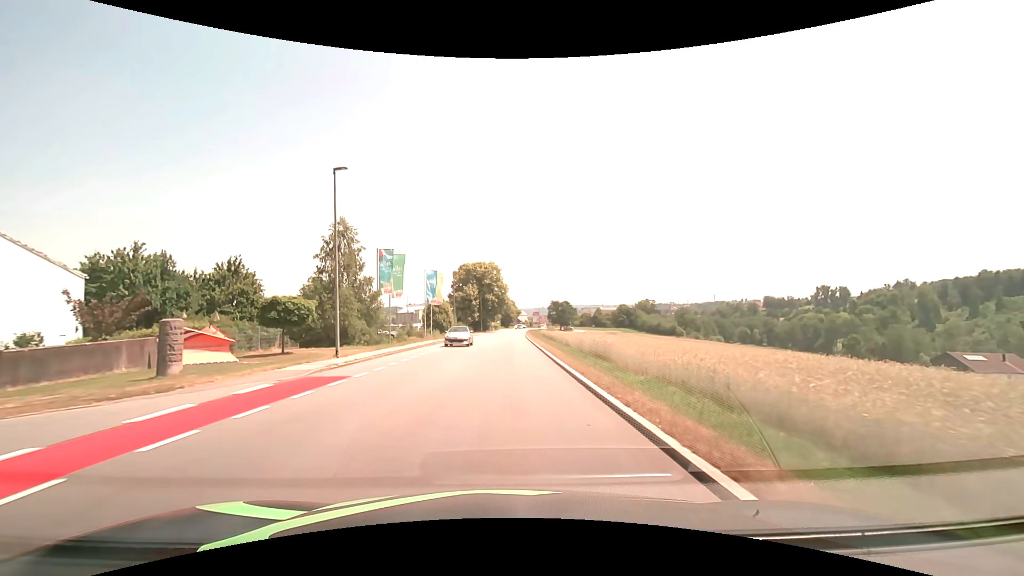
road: tertiary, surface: asphalt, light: Day
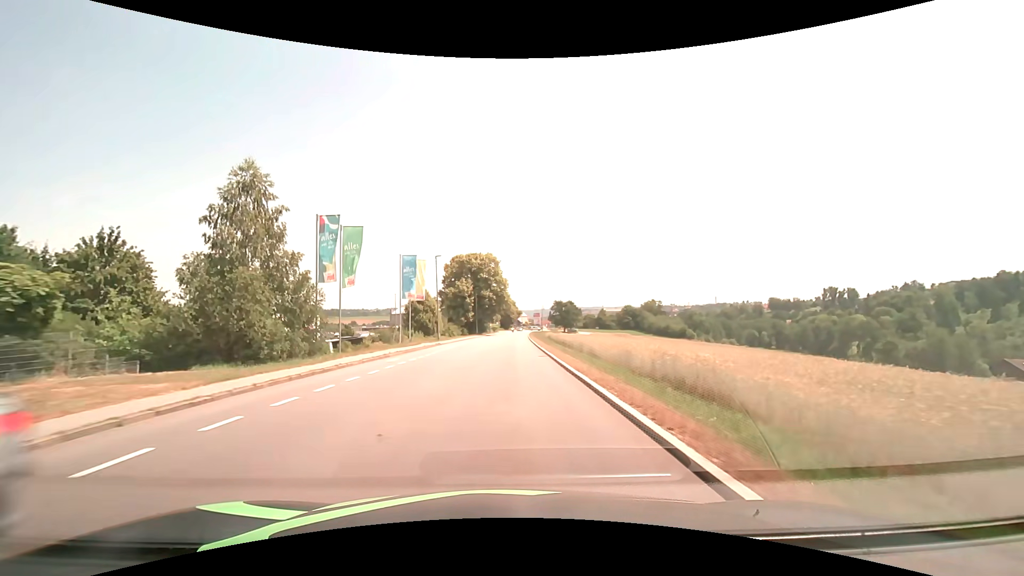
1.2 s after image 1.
(0.0, +15.0) m; 0°
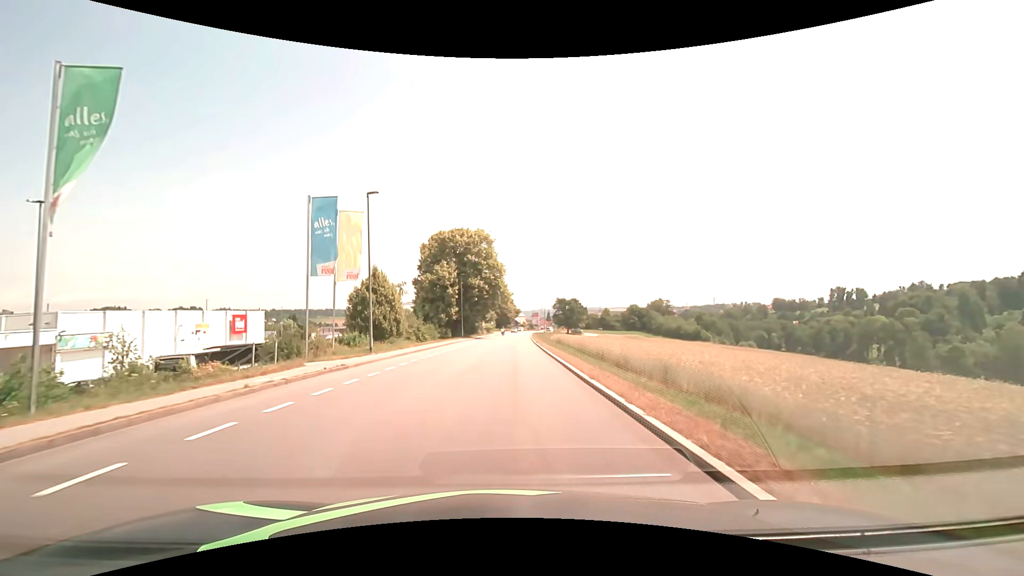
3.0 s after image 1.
(0.0, +22.5) m; 0°
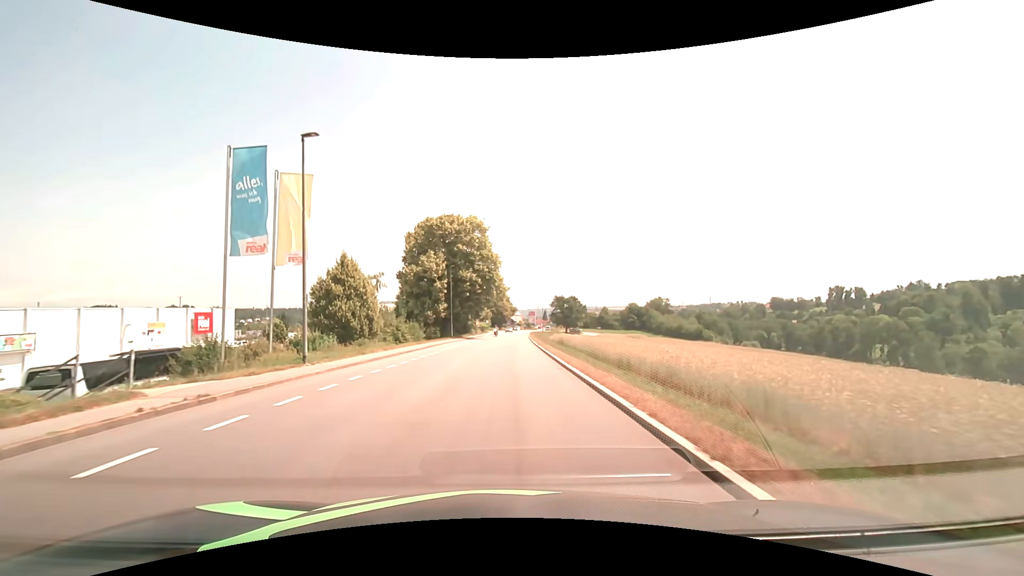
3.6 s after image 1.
(0.0, +7.5) m; +1°
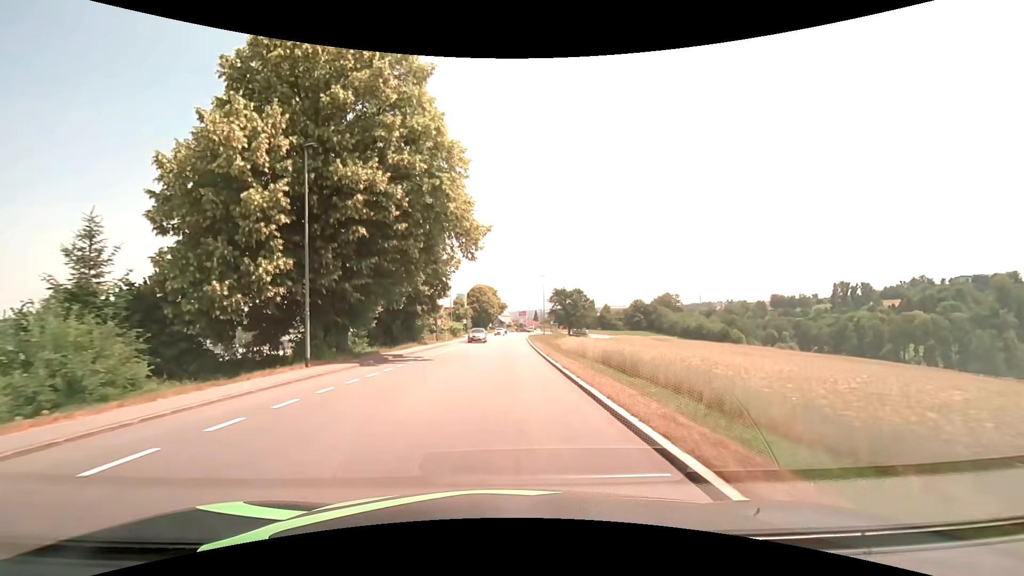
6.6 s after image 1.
(+0.5, +37.9) m; +1°
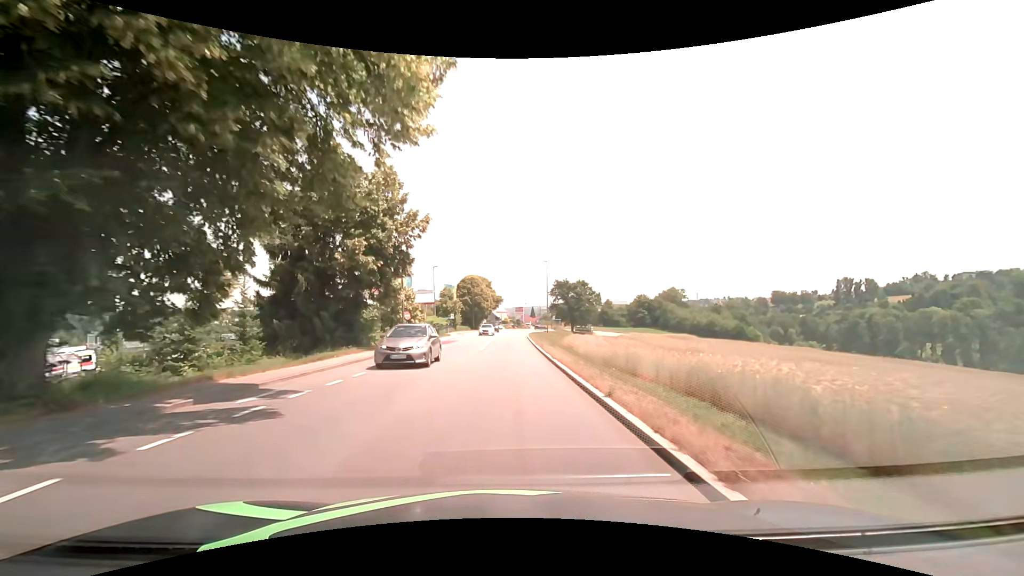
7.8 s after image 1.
(0.0, +15.2) m; 0°
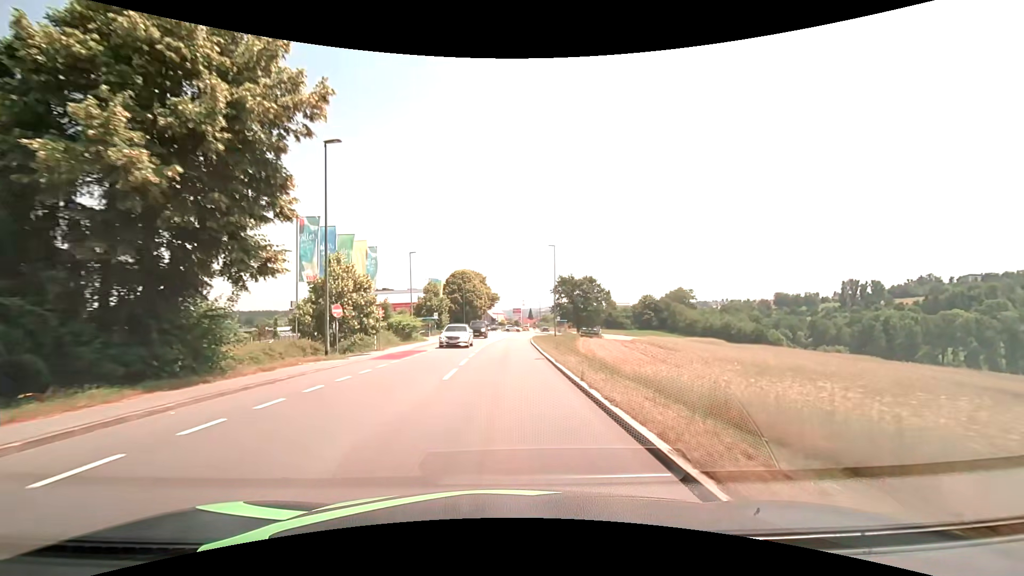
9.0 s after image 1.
(+0.1, +15.2) m; 0°
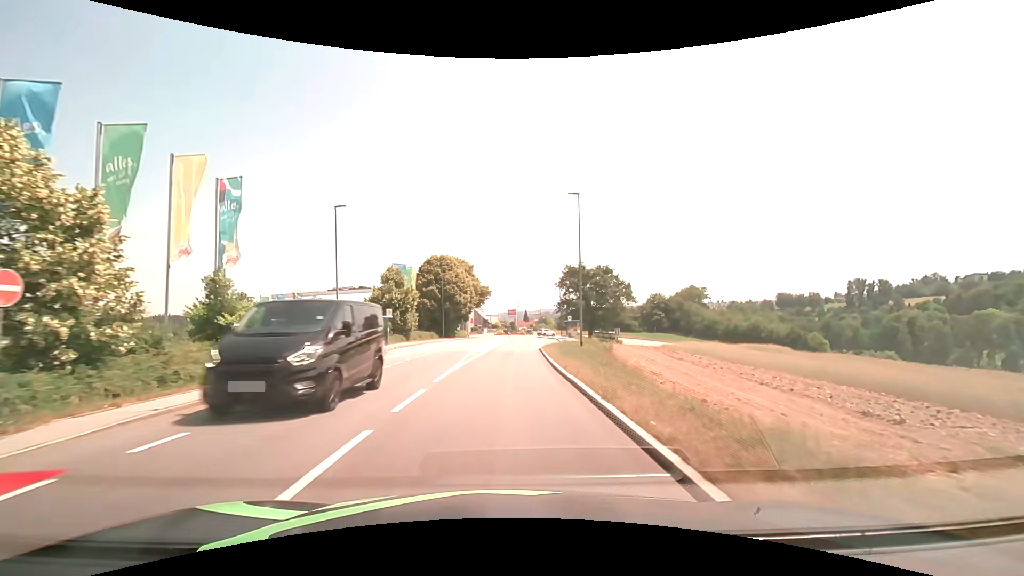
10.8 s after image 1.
(+0.2, +22.8) m; +1°
